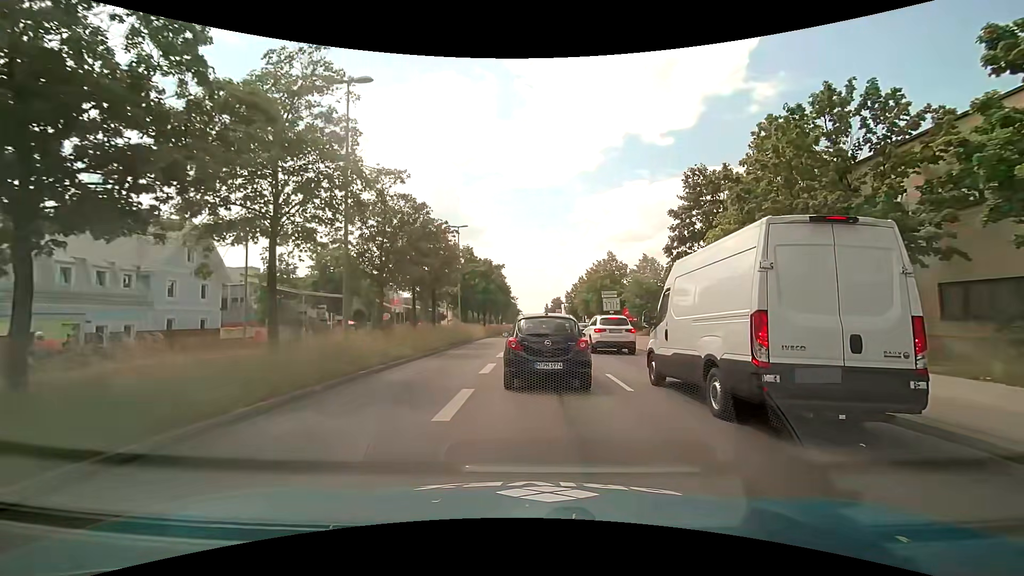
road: primary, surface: asphalt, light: Day
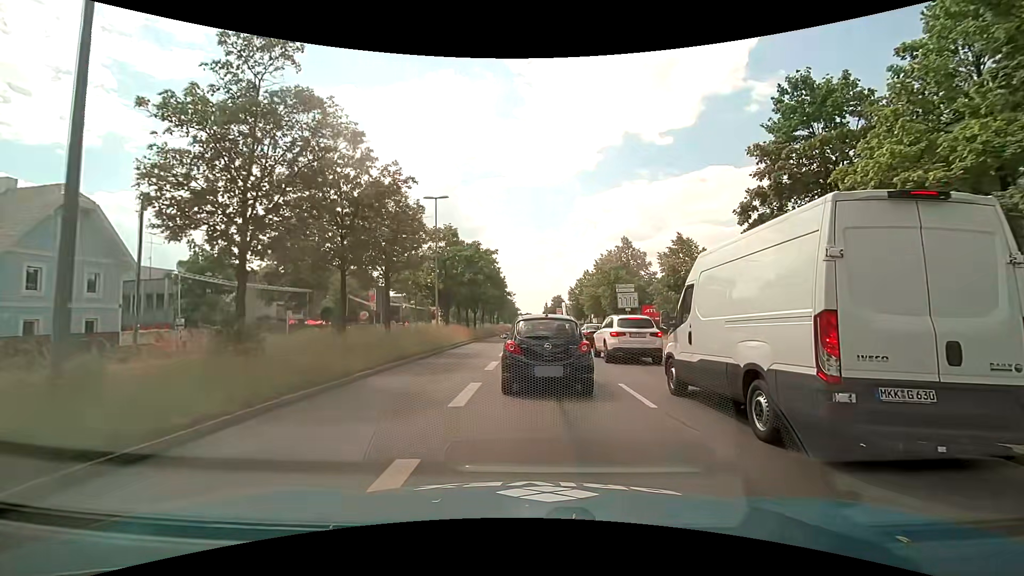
(-0.1, +10.7) m; -1°
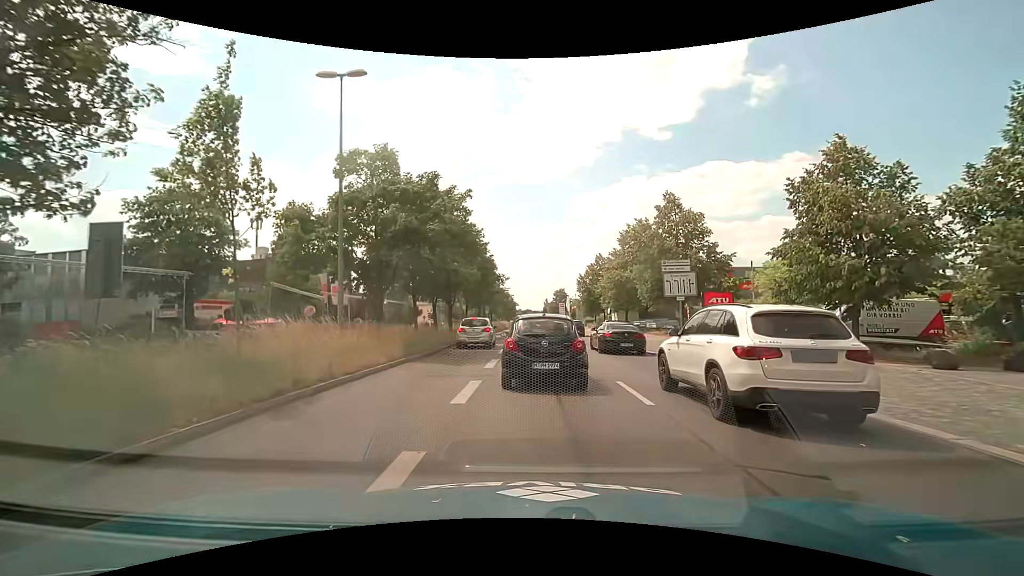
(+0.2, +17.9) m; +1°
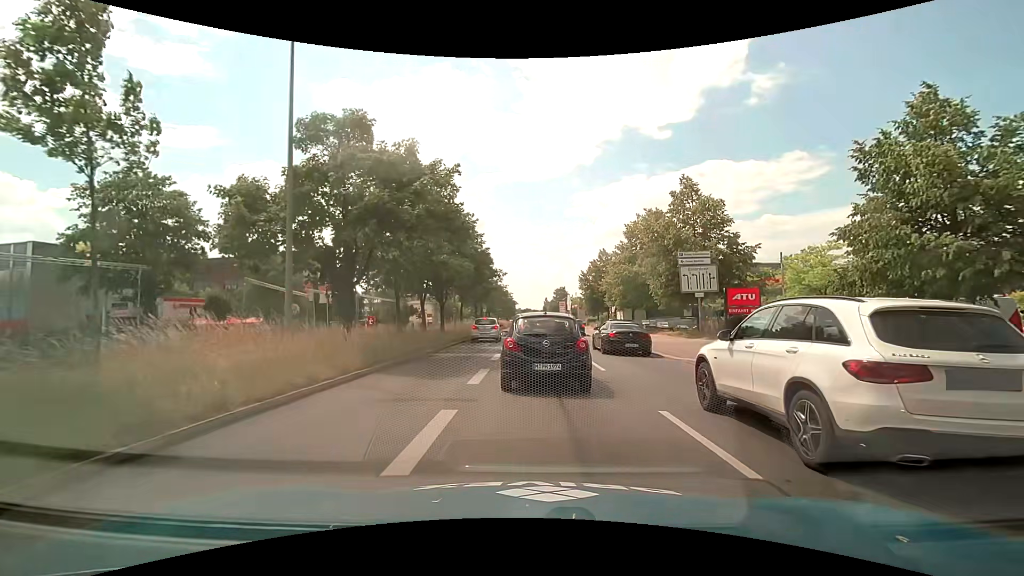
(0.0, +3.7) m; 0°
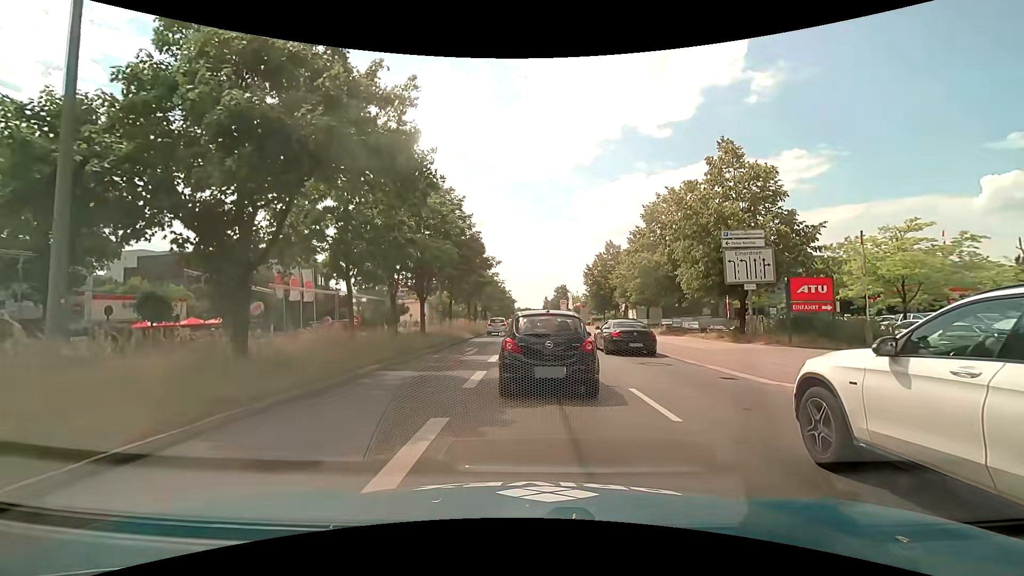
(0.0, +6.6) m; 0°
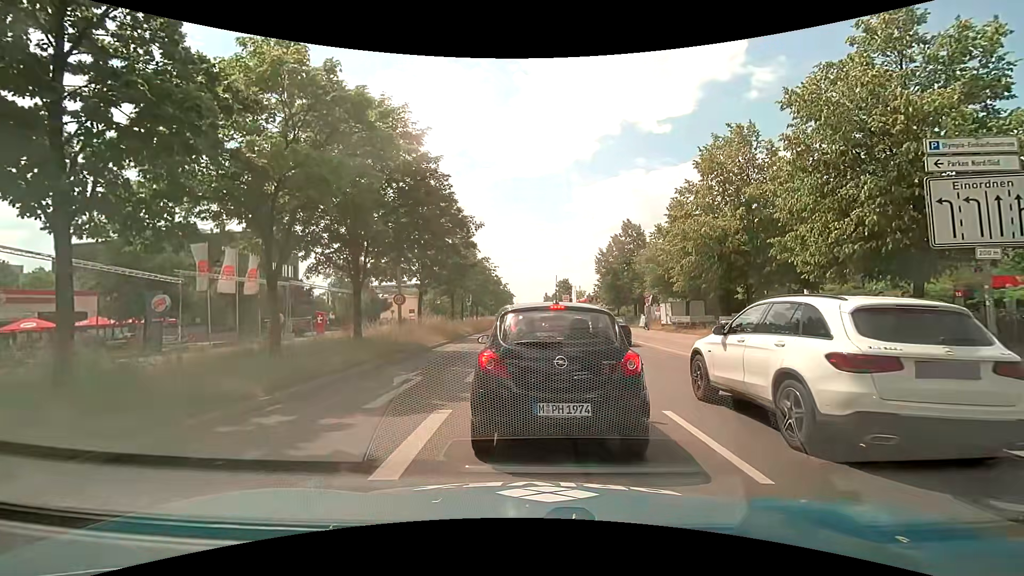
(0.0, +11.2) m; +3°
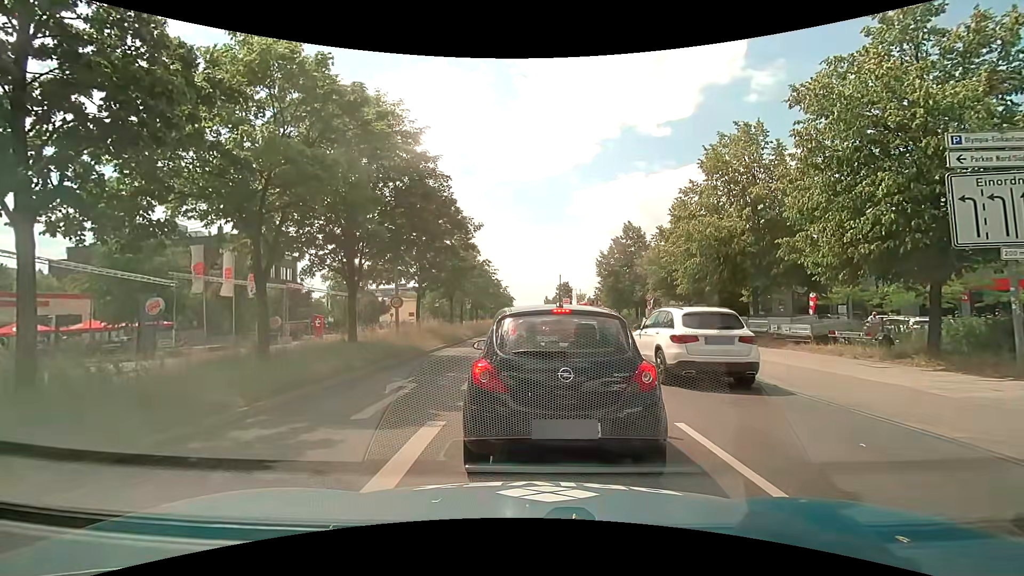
(0.0, +0.6) m; 0°
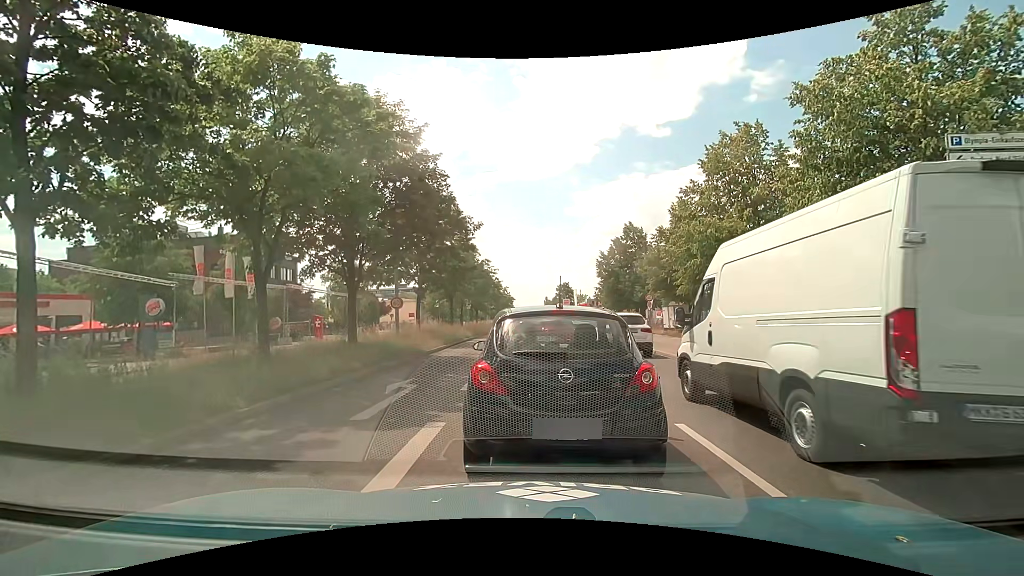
(0.0, +0.1) m; 0°
